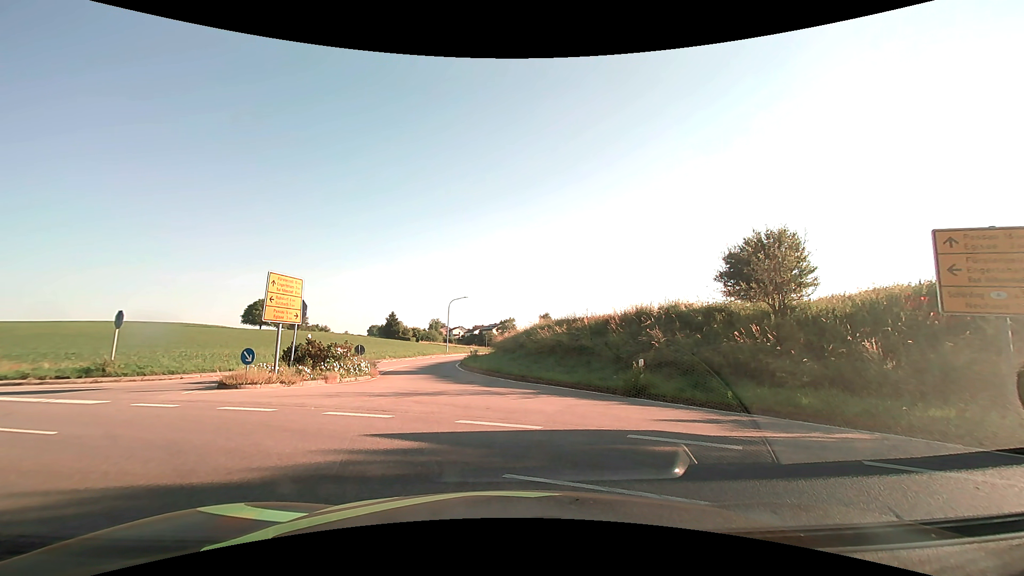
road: tertiary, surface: asphalt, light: Day
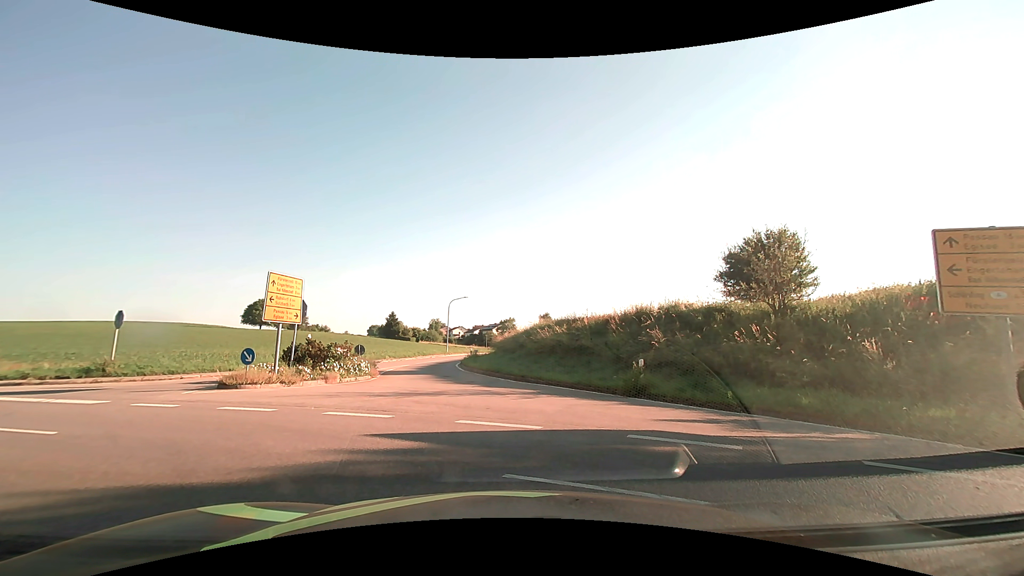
(0.0, 0.0) m; 0°
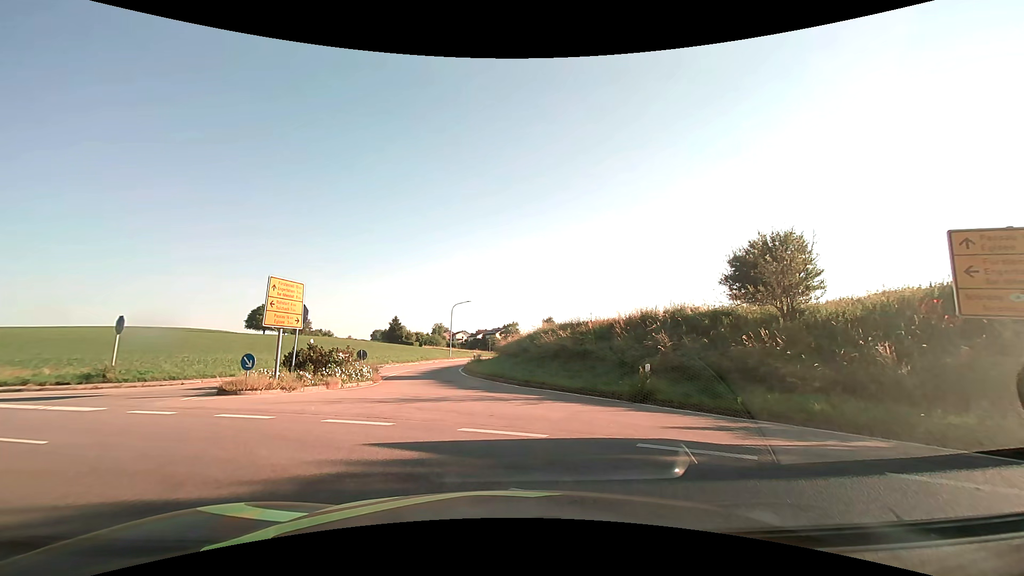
(0.0, +0.3) m; 0°
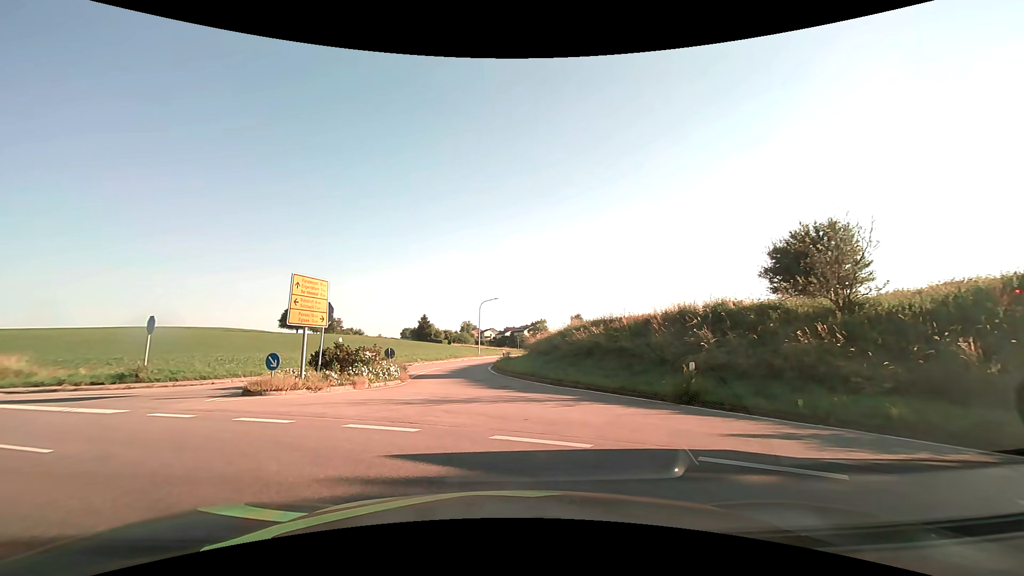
(0.0, +1.1) m; -2°
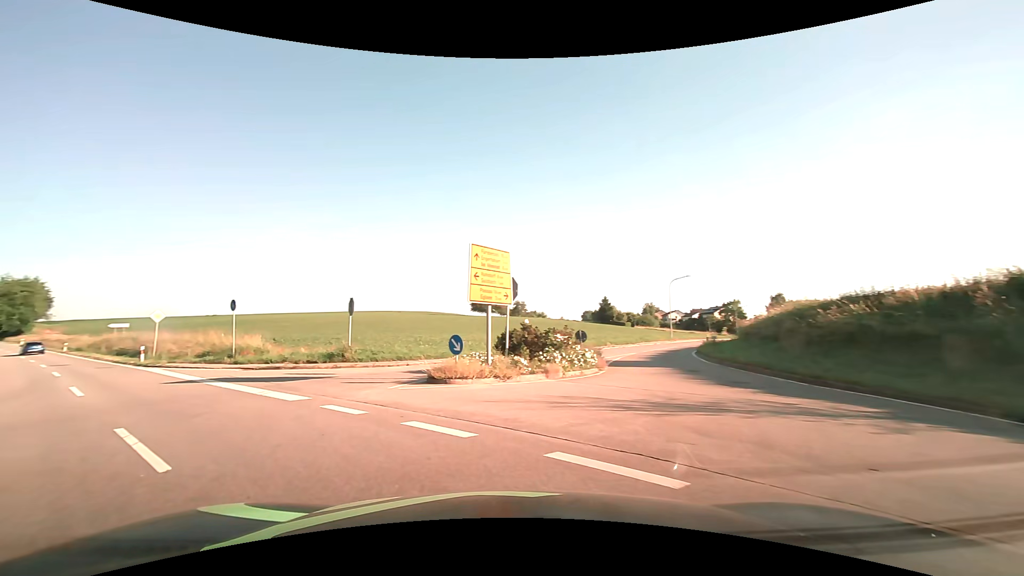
(-0.8, +4.2) m; -21°
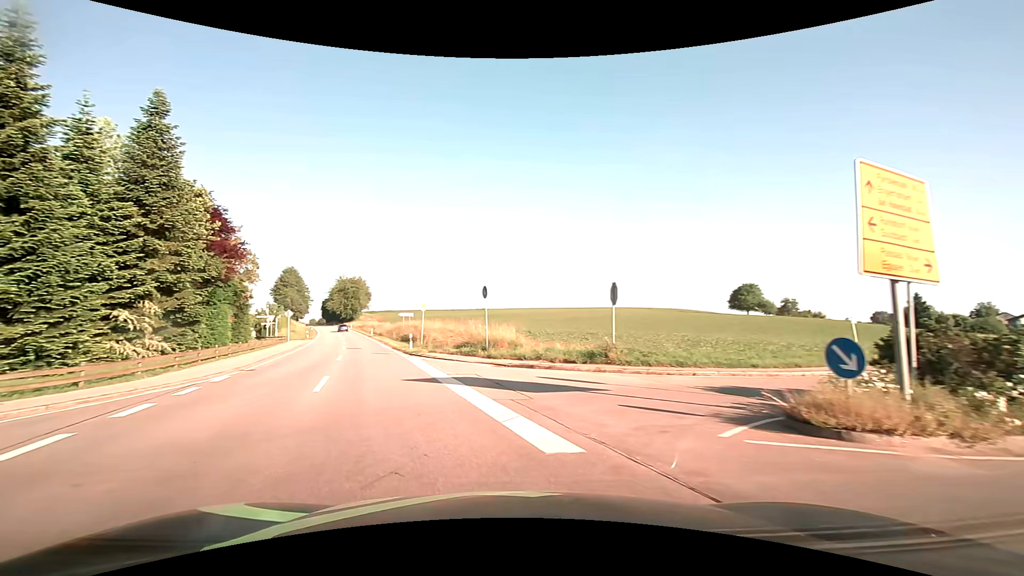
(-1.7, +6.5) m; -28°
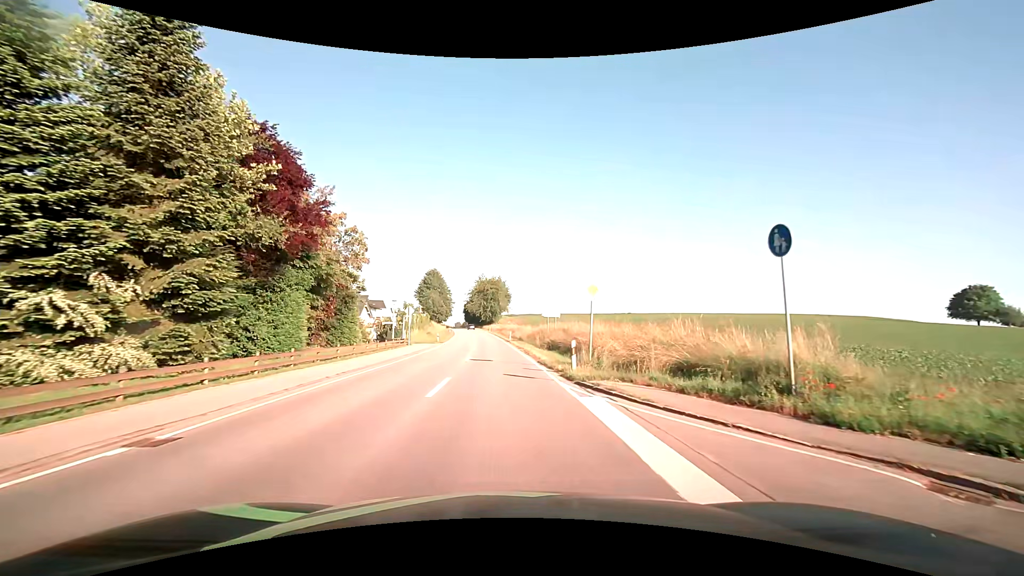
(-3.0, +14.1) m; -16°
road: secondary
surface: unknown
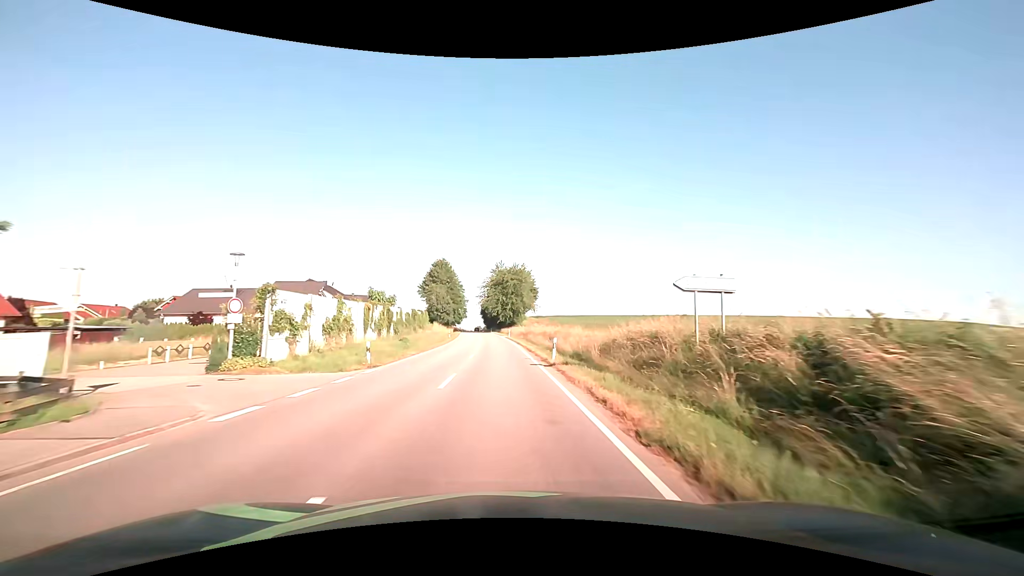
(-0.5, +35.1) m; -3°
(0, +10) (0, +20) (0, +30) (-1, +40) (-1, +50) (-2, +60) (-2, +70) (-3, +80) (-3, +90) (-4, +100) m
